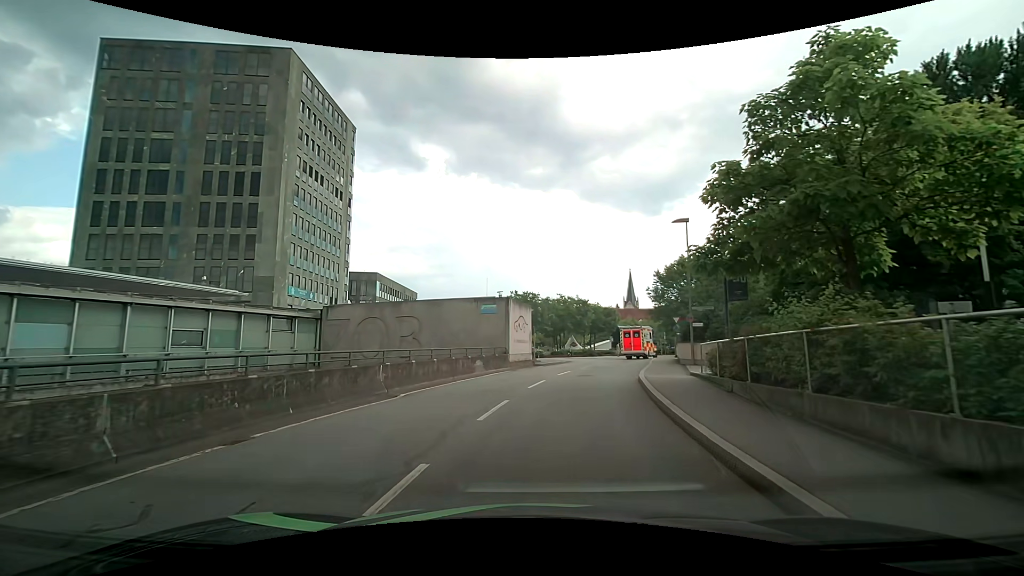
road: residential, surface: asphalt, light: Day
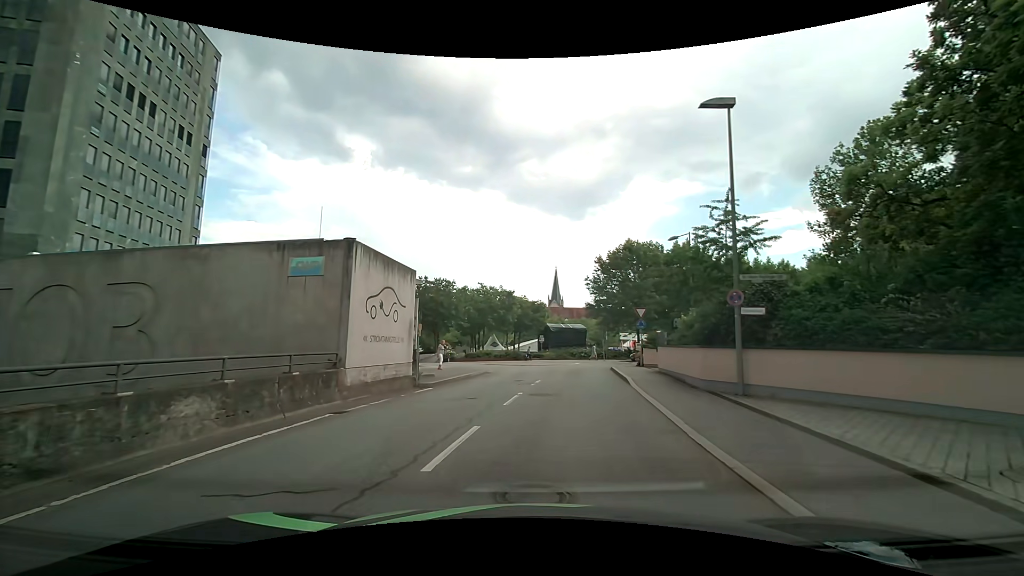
(+1.3, +15.2) m; +10°
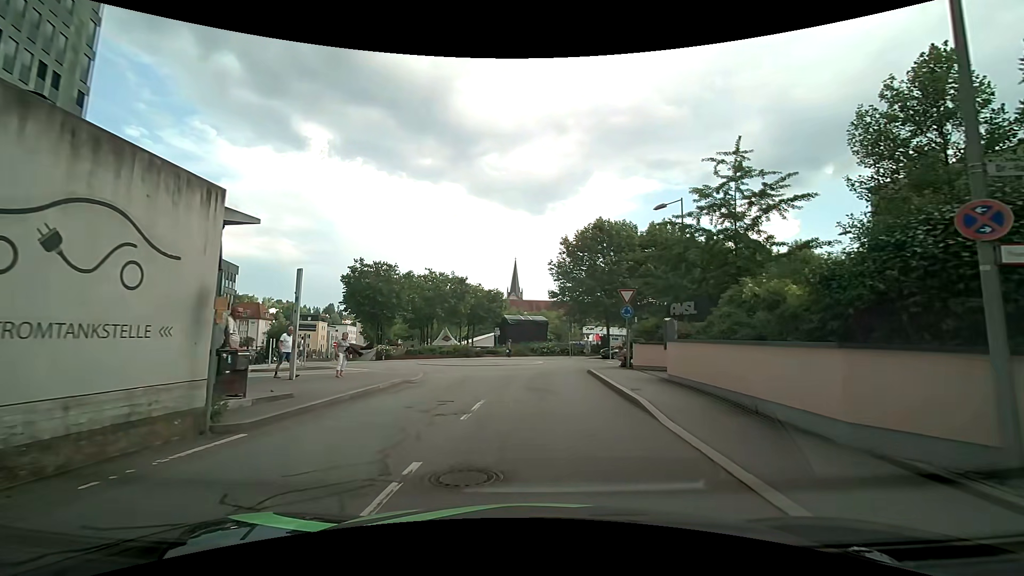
(+0.3, +8.5) m; +5°
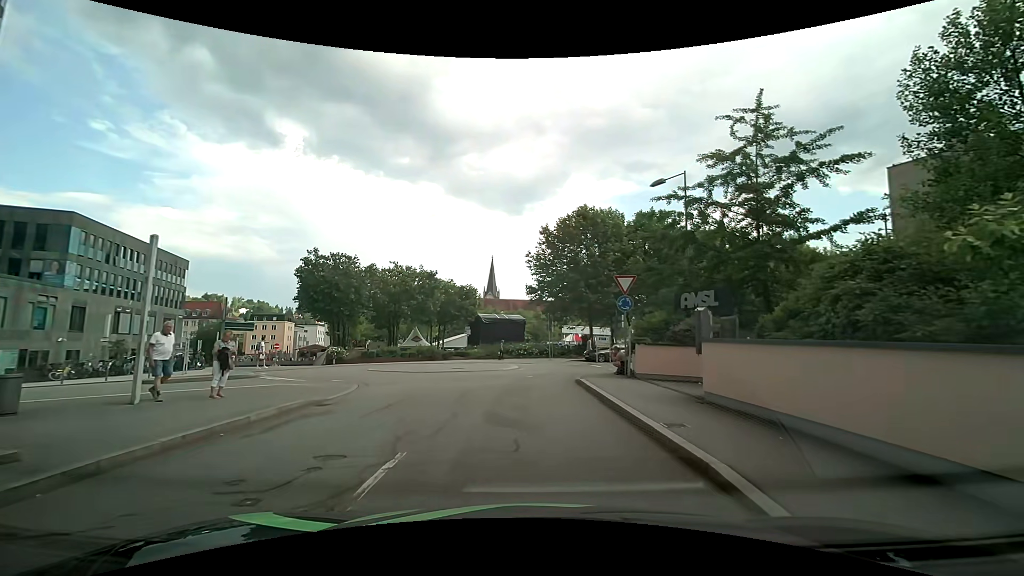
(+0.1, +5.3) m; +2°
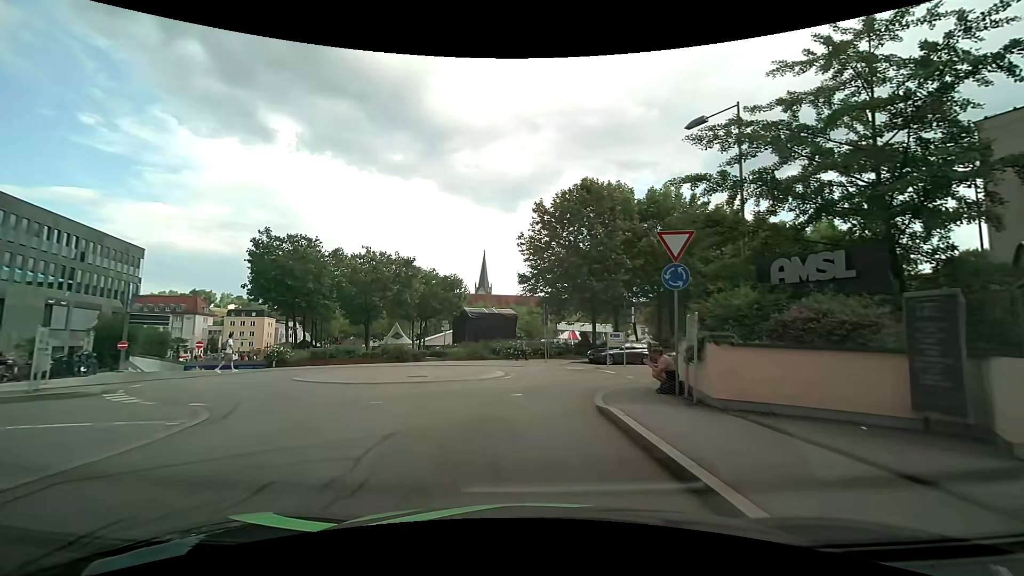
(0.0, +7.3) m; +1°
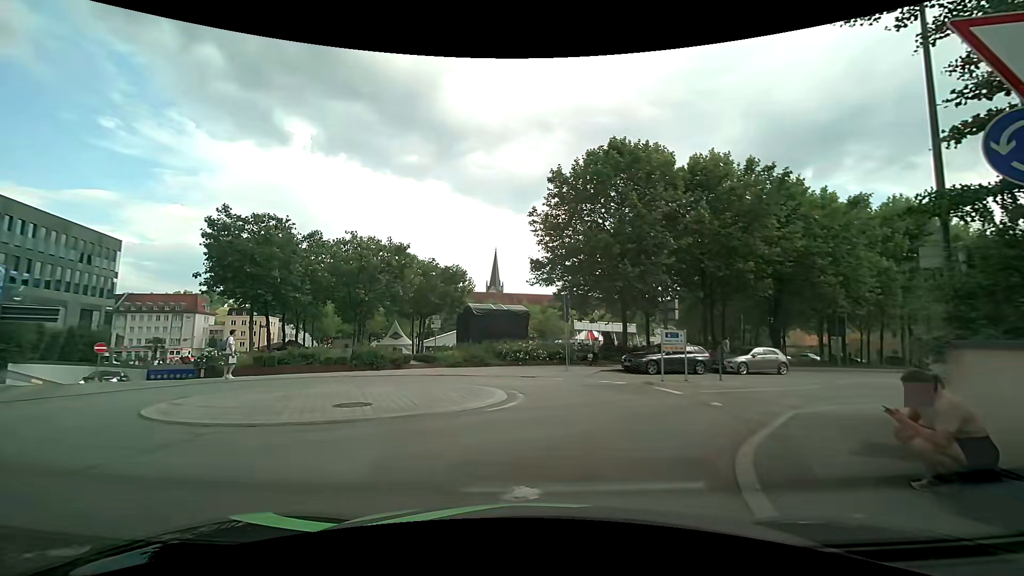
(-0.2, +7.5) m; -1°
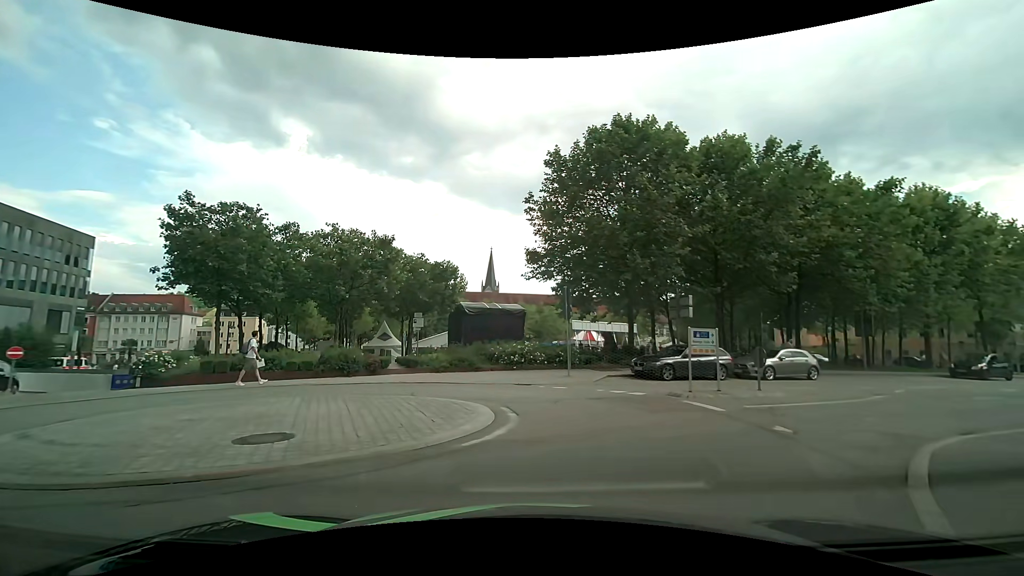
(-0.1, +3.1) m; -1°
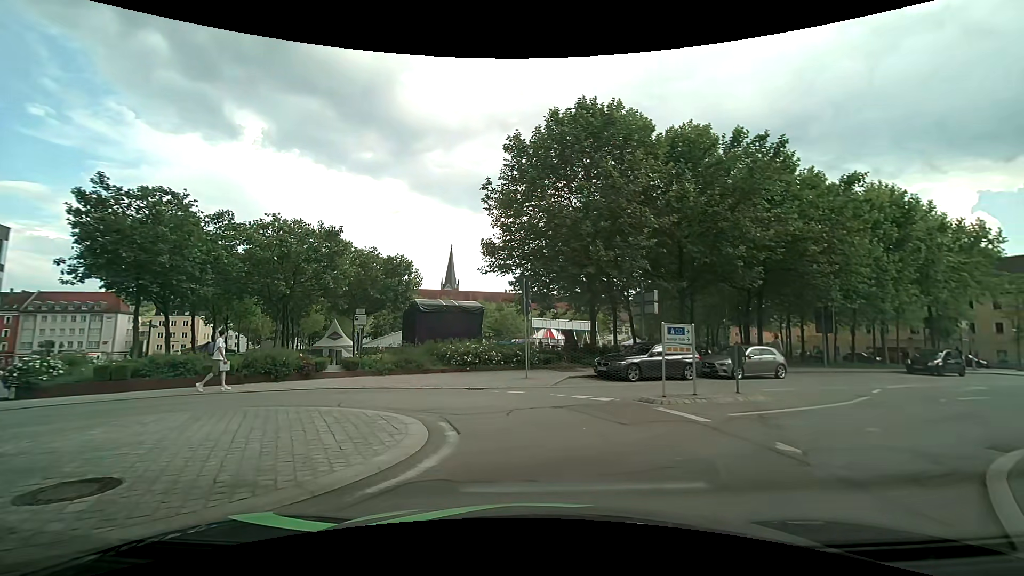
(+0.1, +2.0) m; +4°
